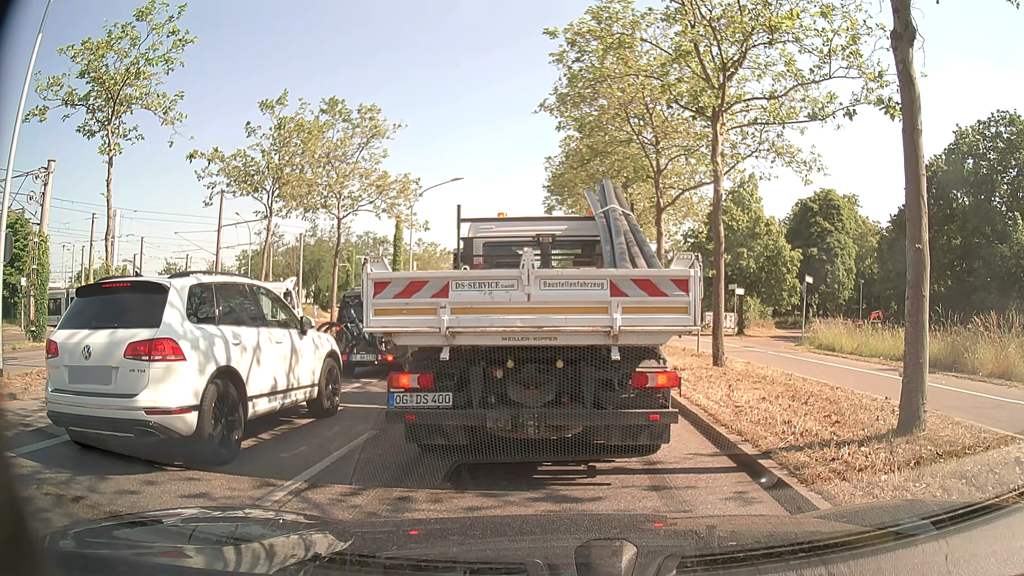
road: primary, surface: asphalt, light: Day
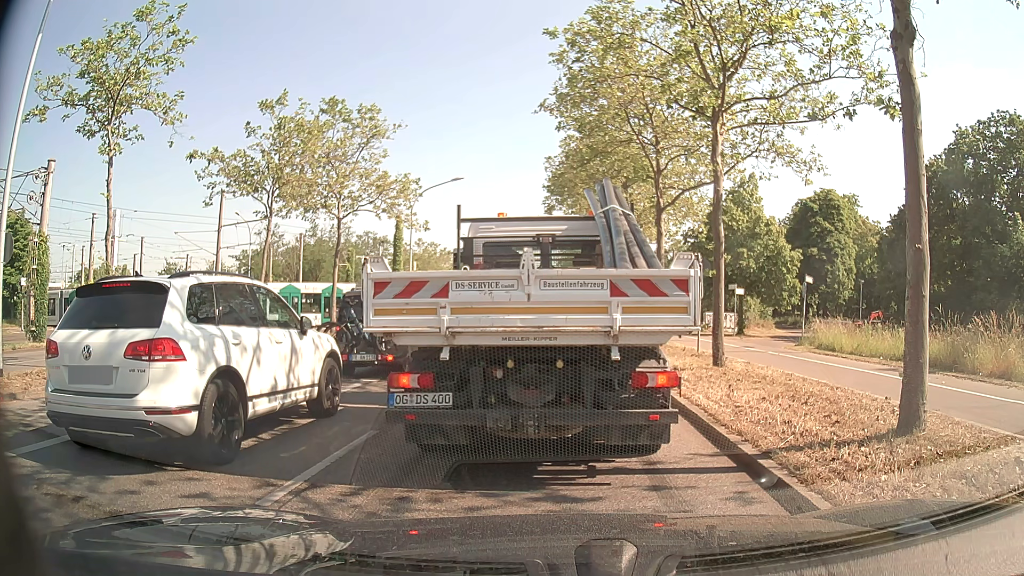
(0.0, 0.0) m; 0°
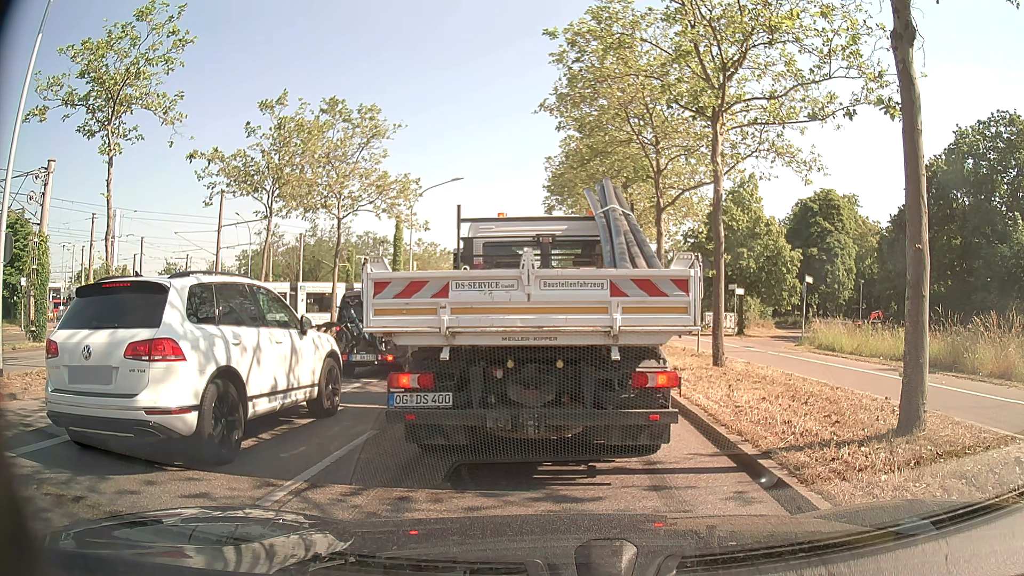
(0.0, 0.0) m; 0°
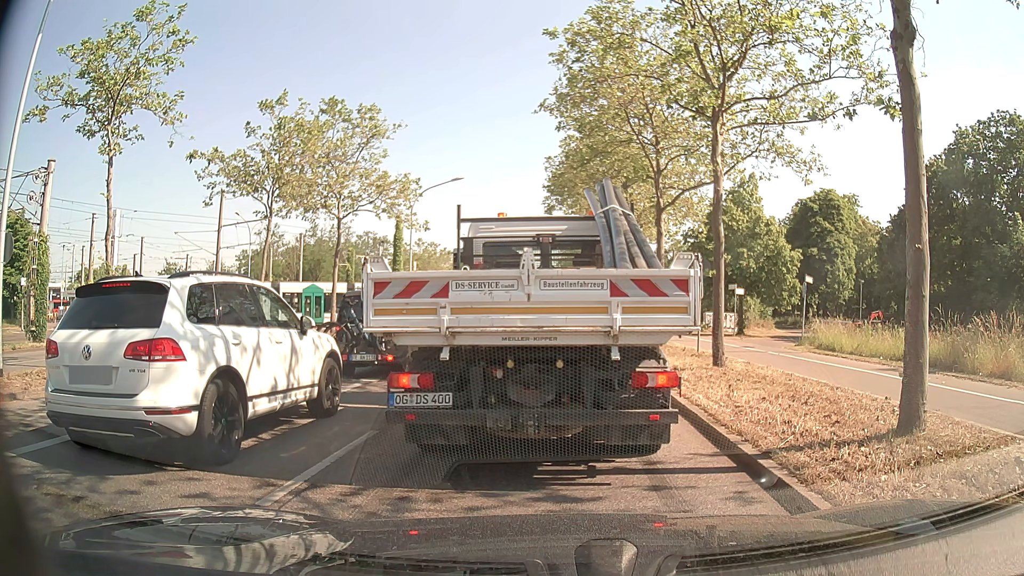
(0.0, 0.0) m; 0°
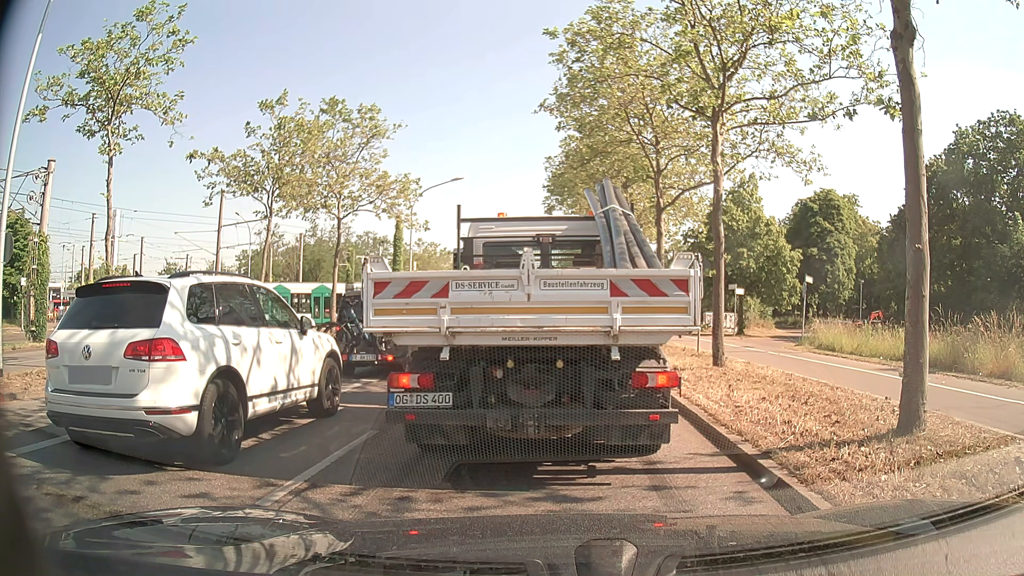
(0.0, 0.0) m; 0°
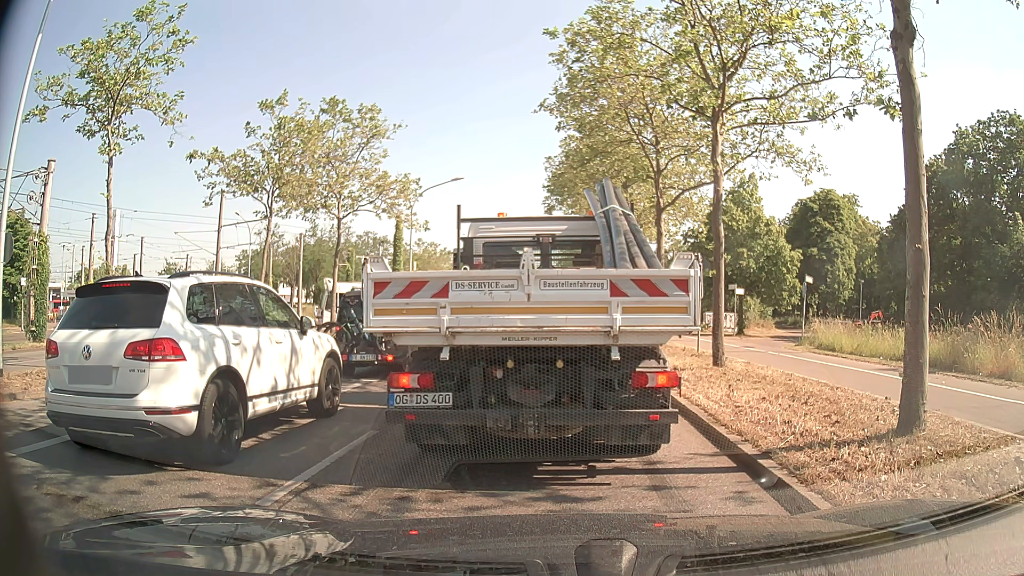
(0.0, 0.0) m; 0°
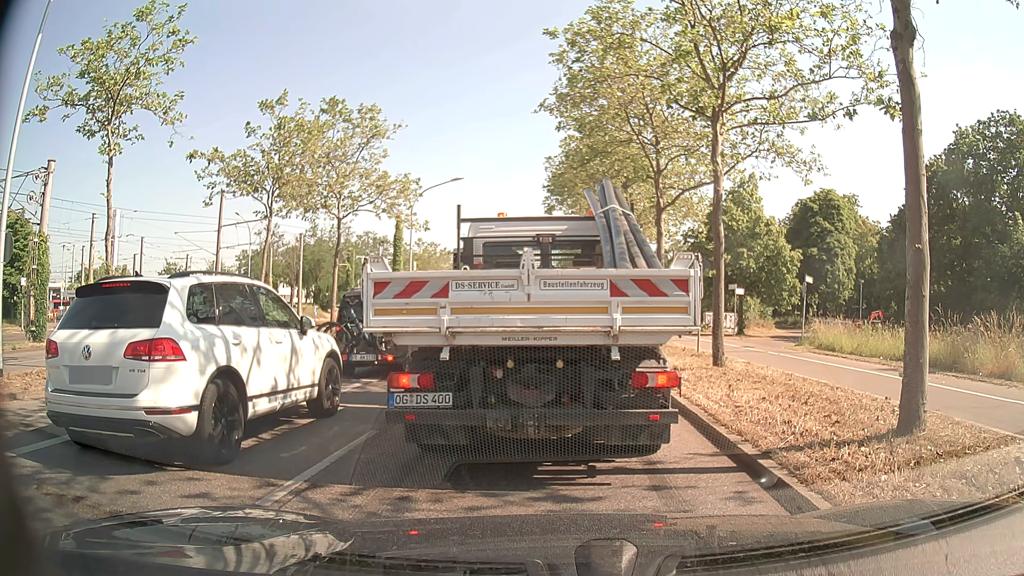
(0.0, 0.0) m; 0°
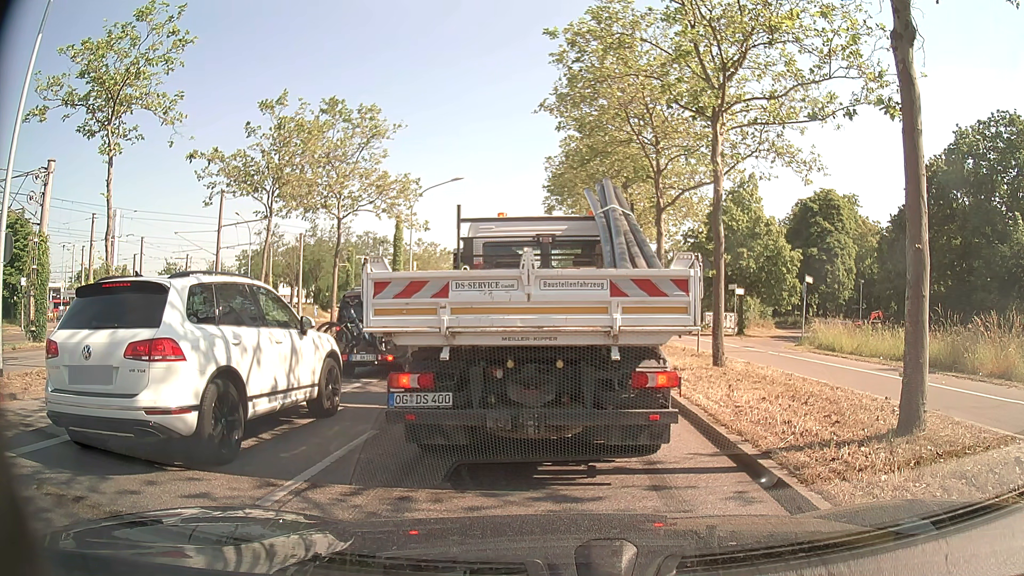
(0.0, 0.0) m; 0°
